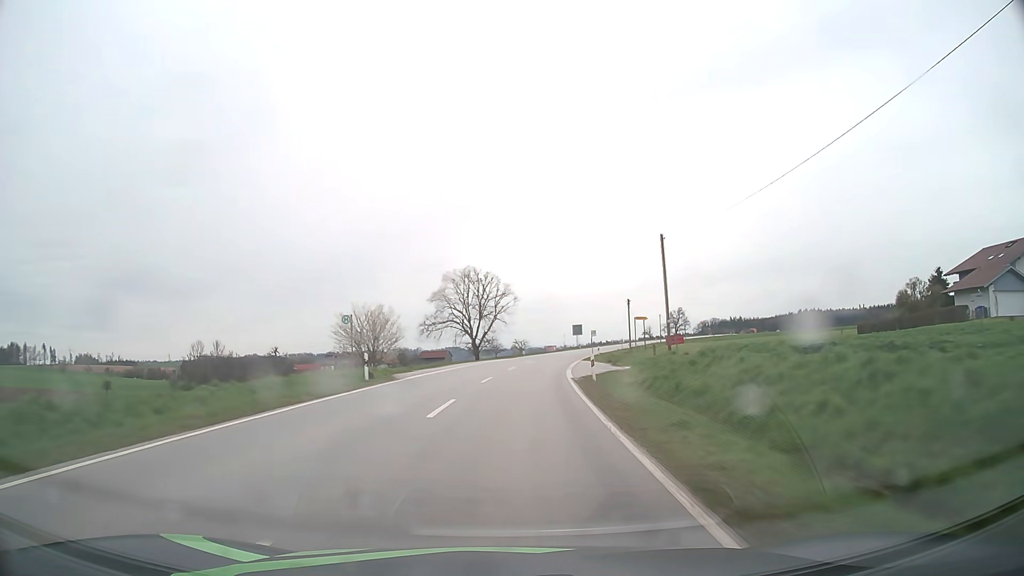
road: secondary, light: Day
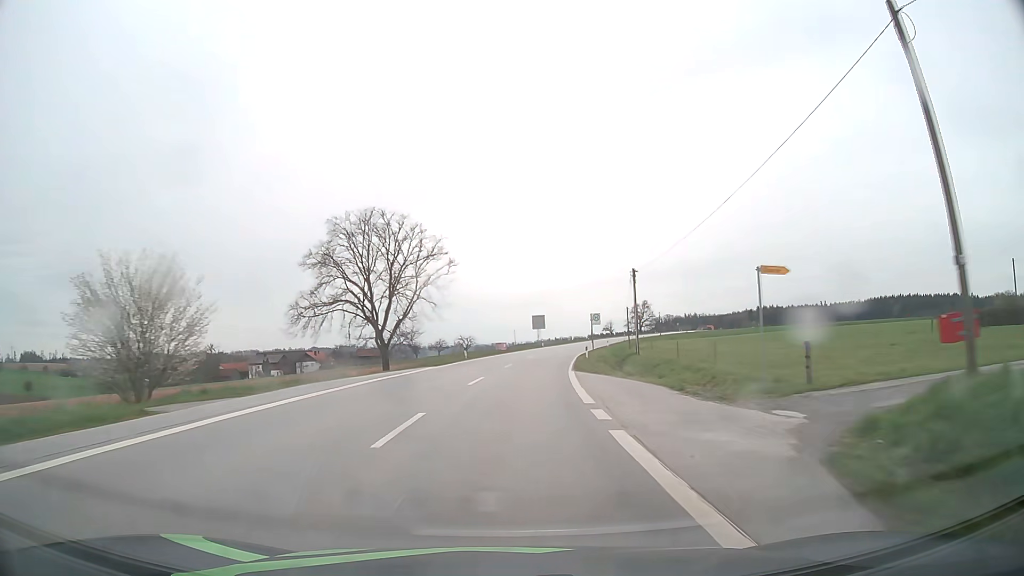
(+1.0, +27.8) m; +4°
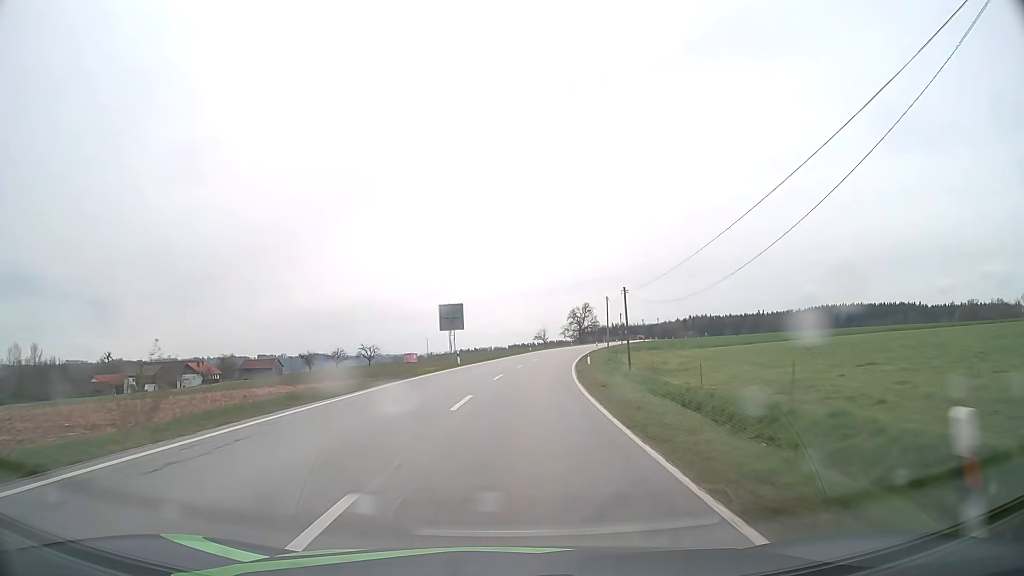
(+2.3, +42.2) m; +7°
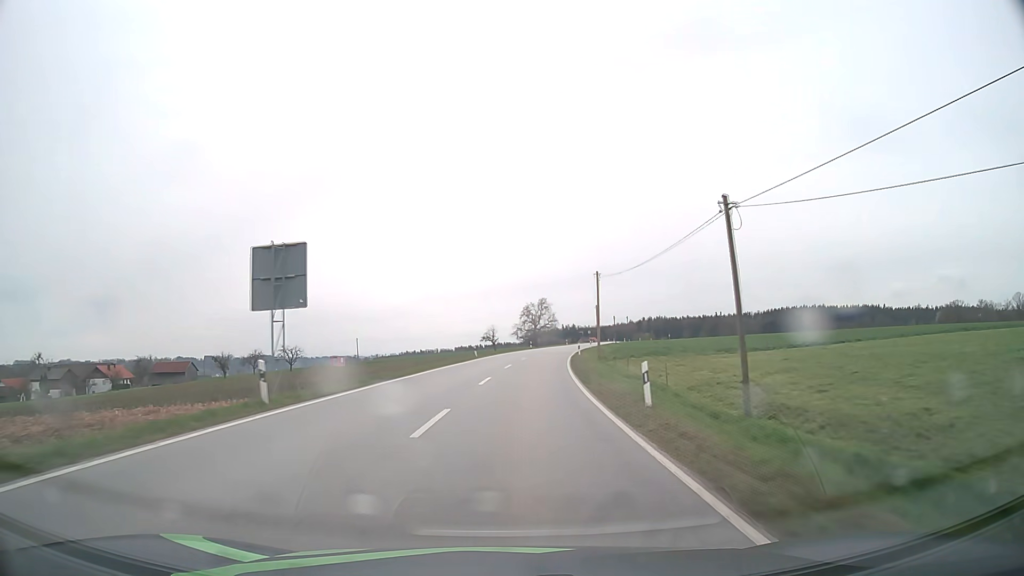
(+1.1, +28.4) m; +5°
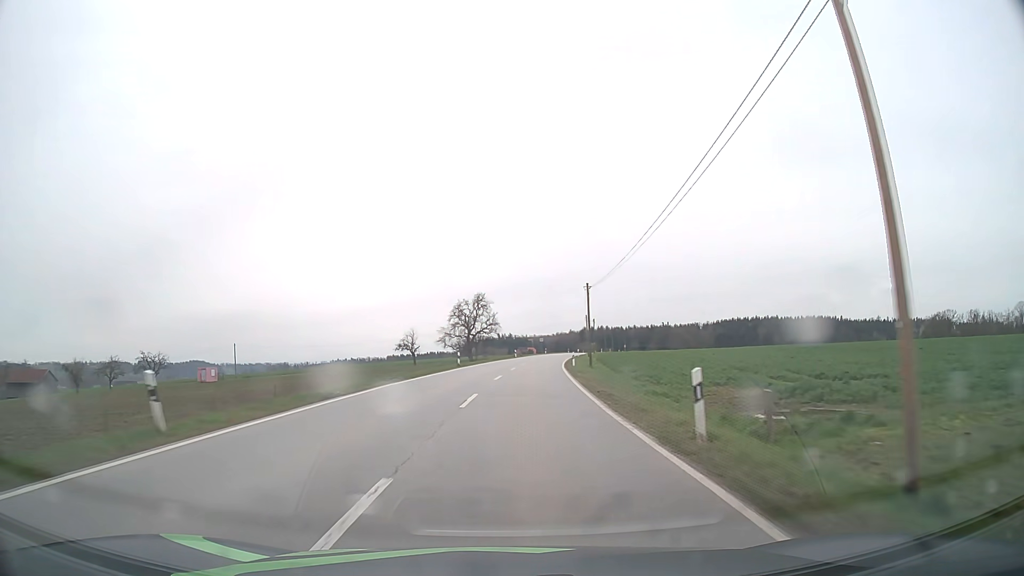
(+1.9, +42.9) m; +5°
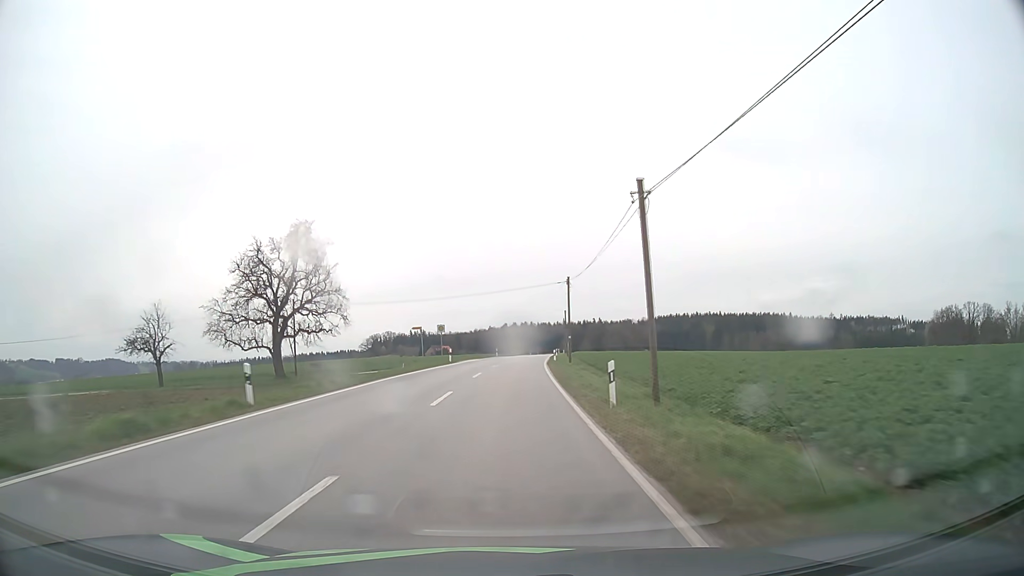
(+5.6, +71.6) m; +7°
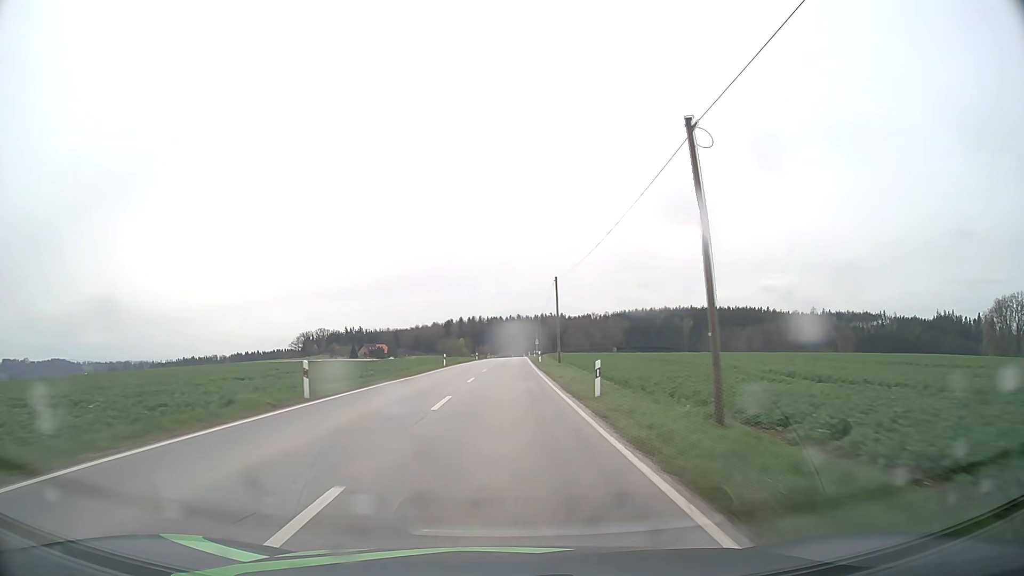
(+2.9, +72.4) m; +4°
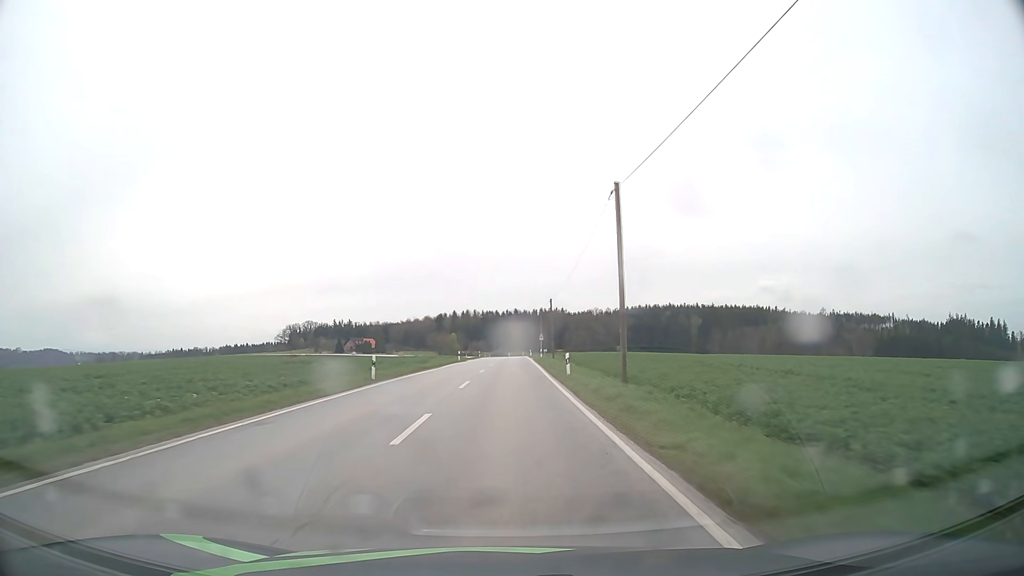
(+0.1, +29.2) m; 0°
(0, +10) (0, +20) (0, +30) (0, +40) (0, +50) (+1, +60) (+1, +70) (+1, +80) (+1, +90) (+2, +100) m
